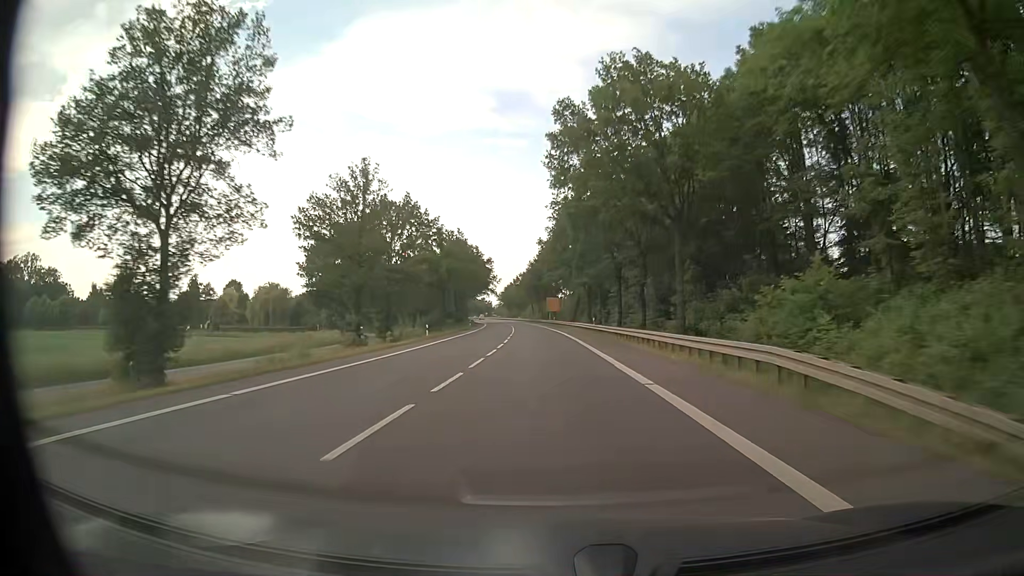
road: primary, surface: asphalt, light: Day
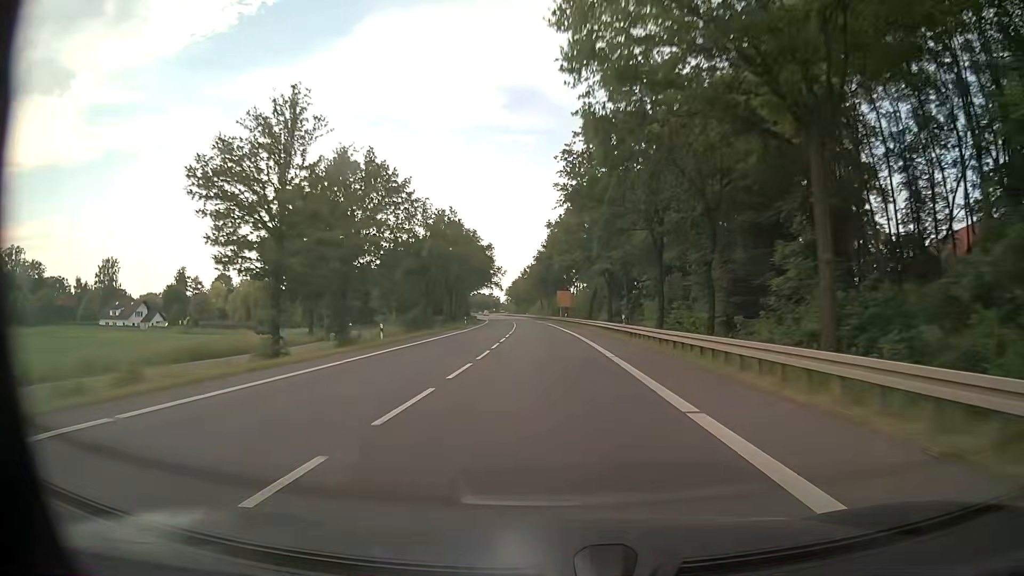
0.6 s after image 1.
(-0.2, +16.2) m; -1°
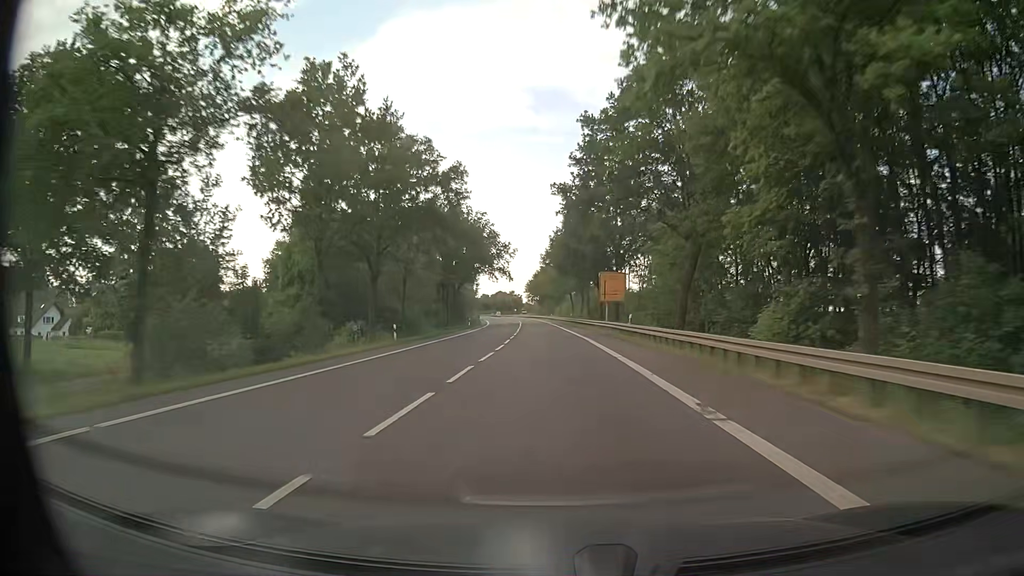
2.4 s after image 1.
(-1.3, +48.9) m; -2°
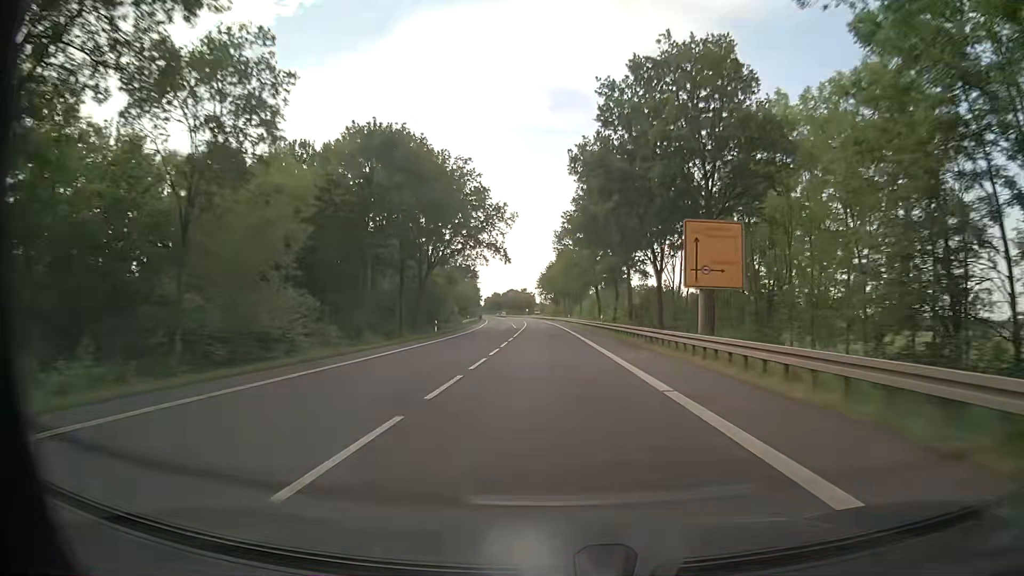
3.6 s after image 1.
(-0.6, +32.8) m; -2°
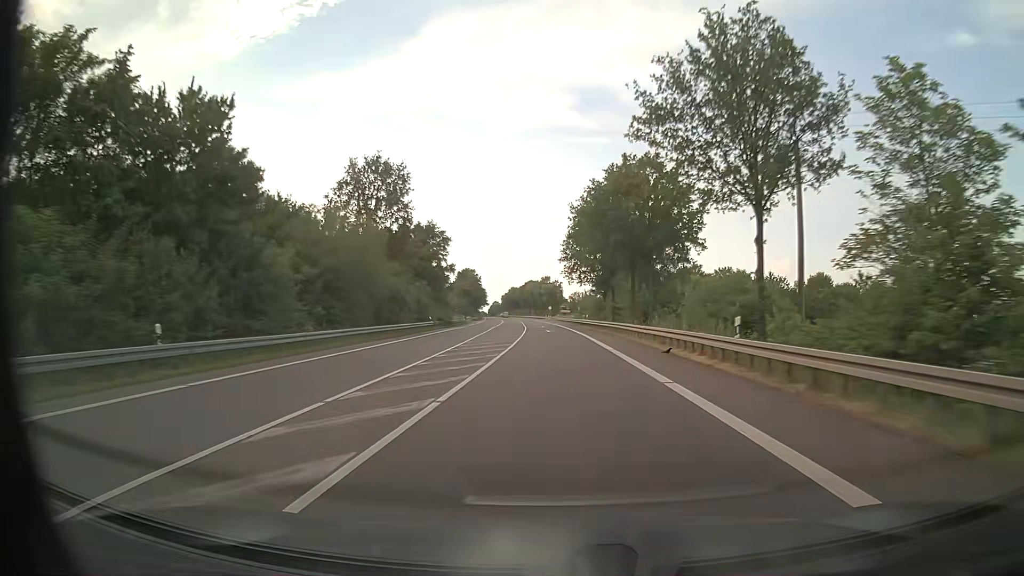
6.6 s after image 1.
(-1.8, +82.5) m; -3°
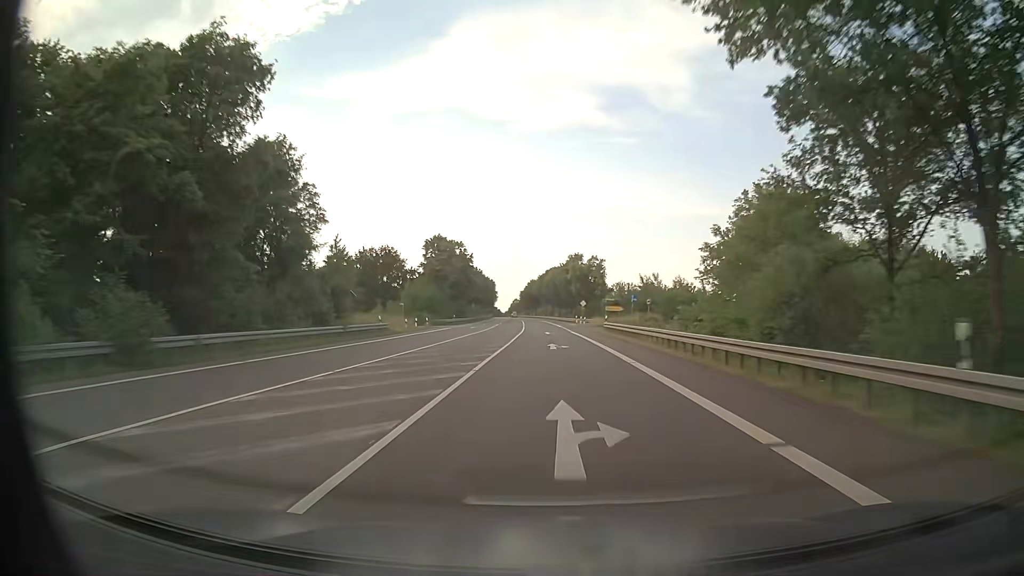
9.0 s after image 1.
(-1.1, +66.3) m; -2°
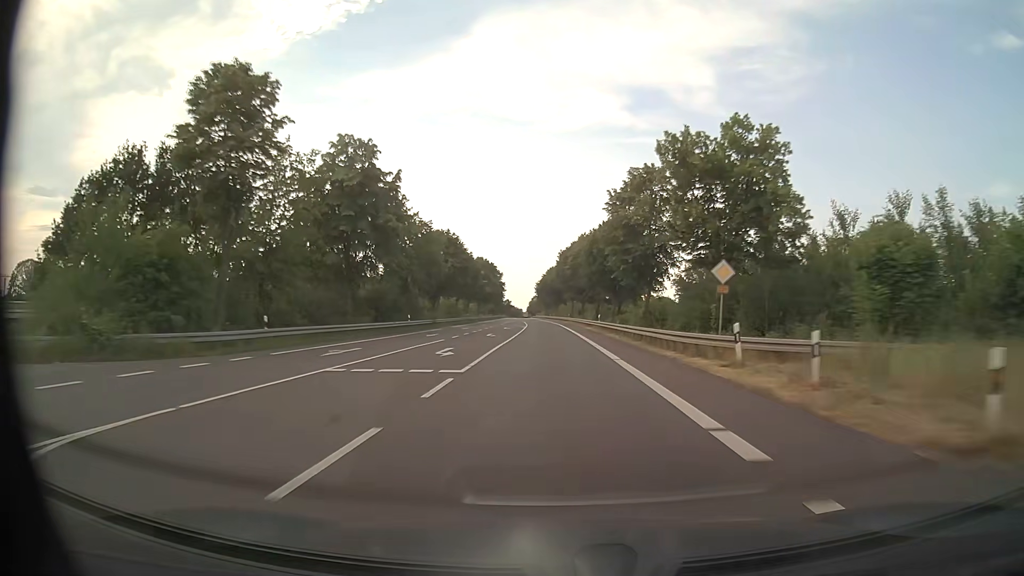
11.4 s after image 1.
(-1.2, +66.4) m; -2°
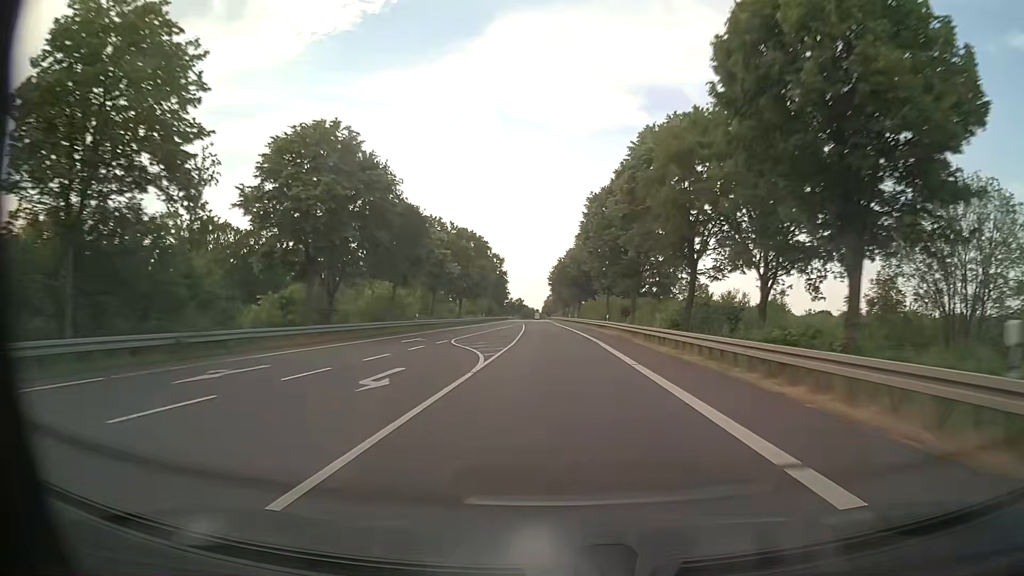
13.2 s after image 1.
(-0.7, +49.8) m; -1°
(0, +10) (0, +20) (0, +30) (-1, +40) (-1, +50) (-1, +60) (-2, +70) (-2, +80) (-2, +90) (-3, +100) m
